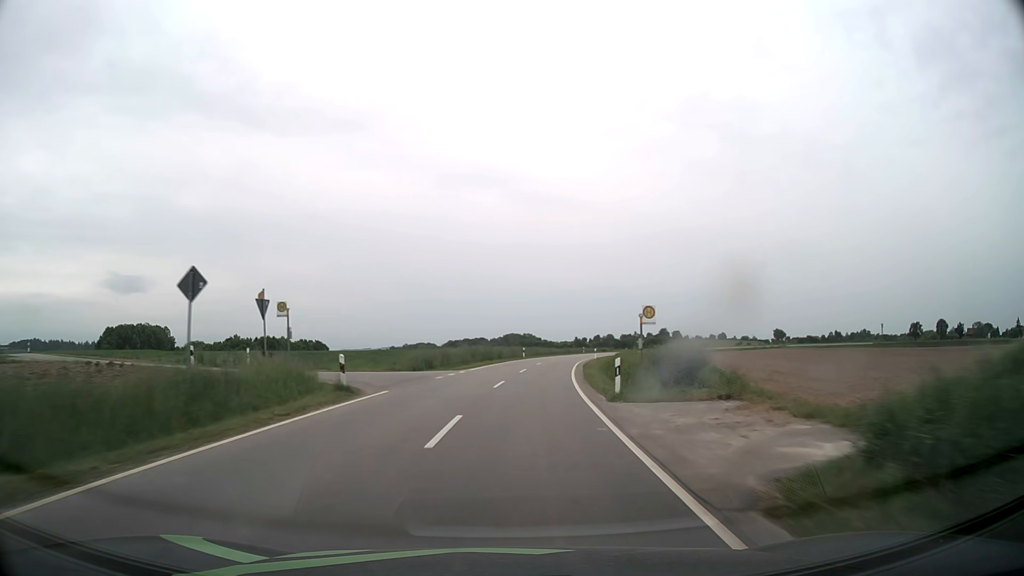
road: tertiary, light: Day
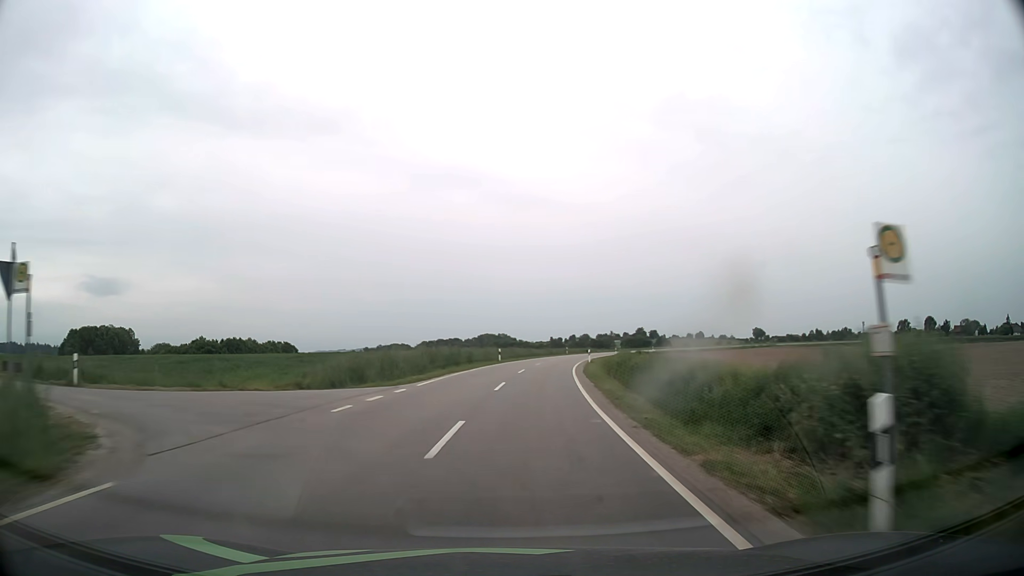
(+0.2, +12.8) m; +2°
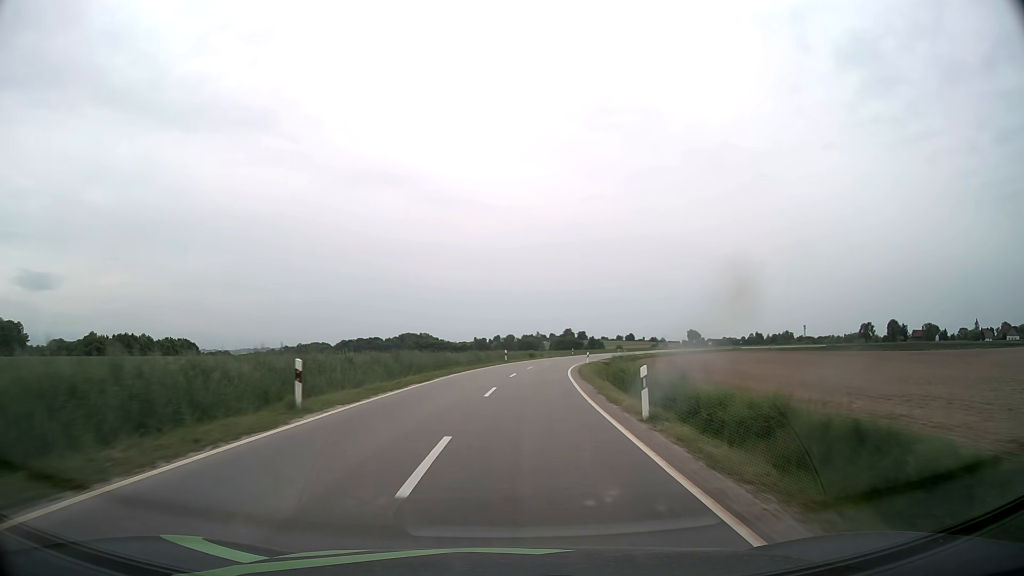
(+2.1, +38.3) m; +6°
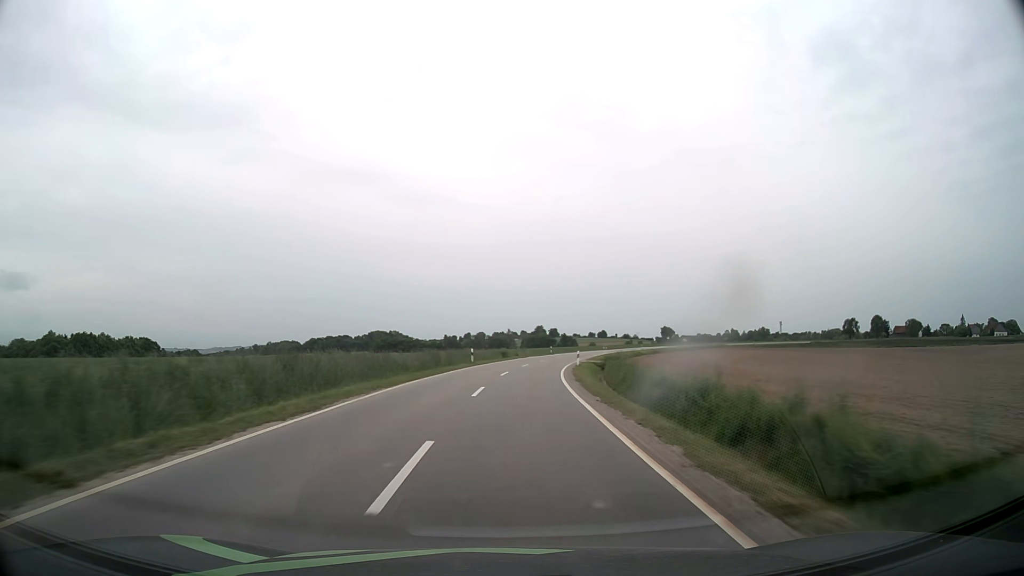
(+0.3, +12.8) m; +3°
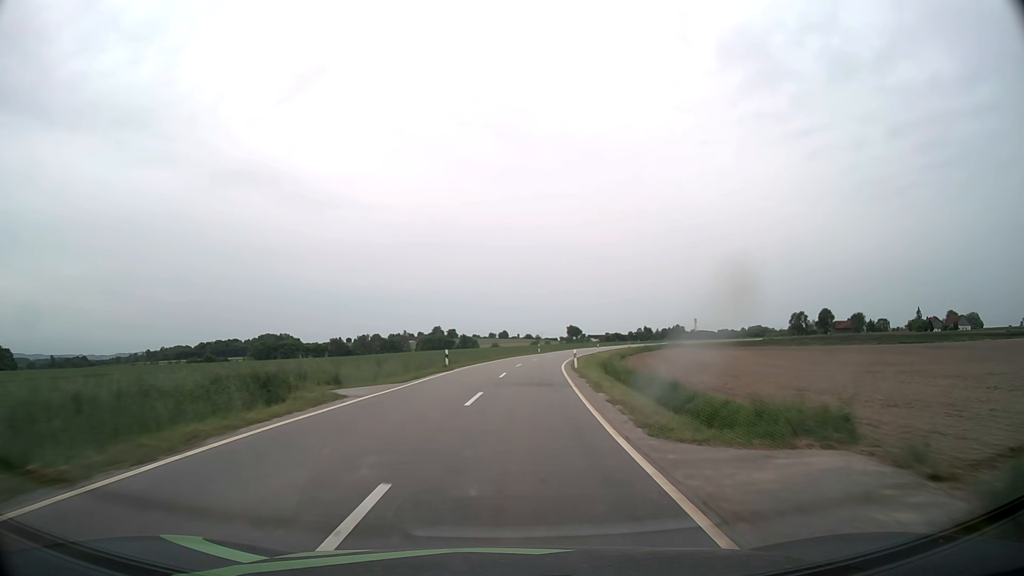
(+3.5, +51.2) m; +9°
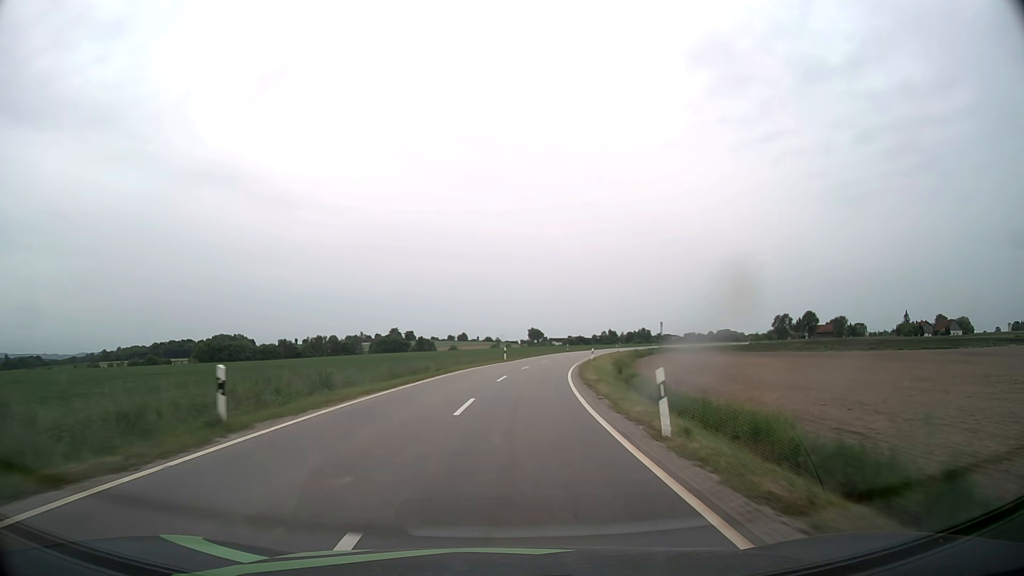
(+0.7, +26.0) m; +3°
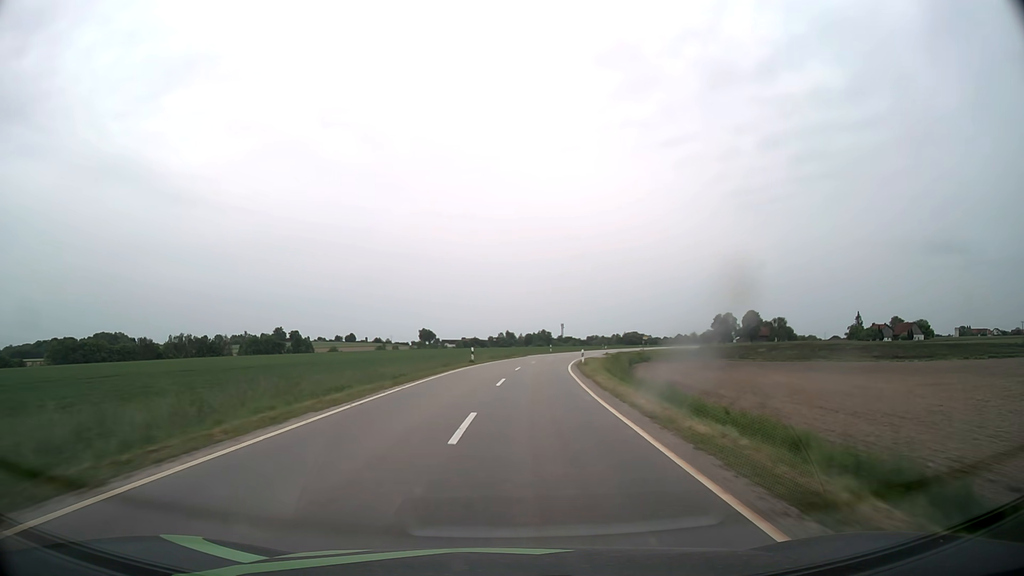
(+3.8, +52.4) m; +9°
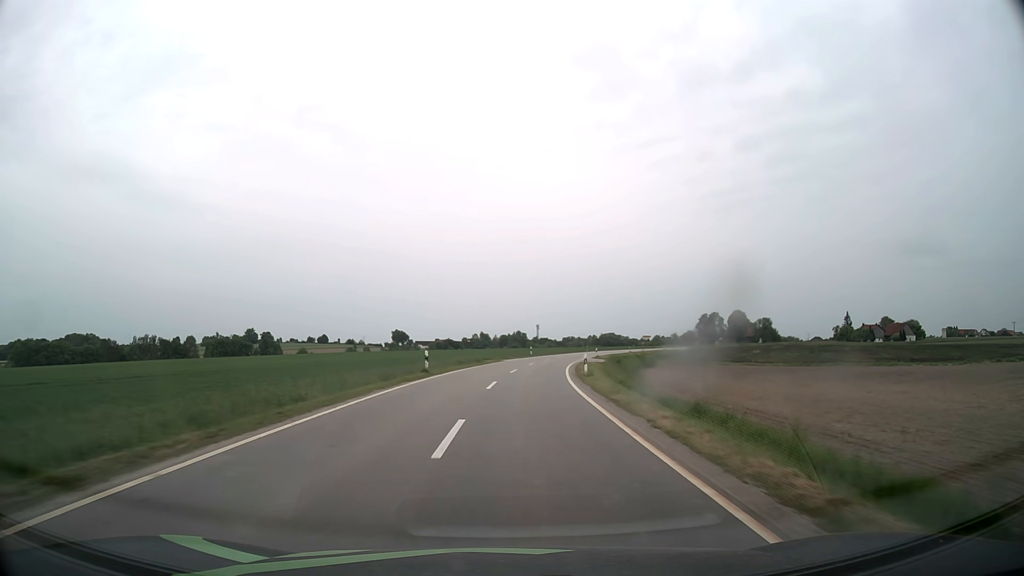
(+0.3, +13.2) m; +2°
(0, +10) (0, +20) (+1, +30) (+2, +40) (+3, +50) (+5, +60) (+7, +70) (+9, +79) (+11, +89) (+14, +99) m
